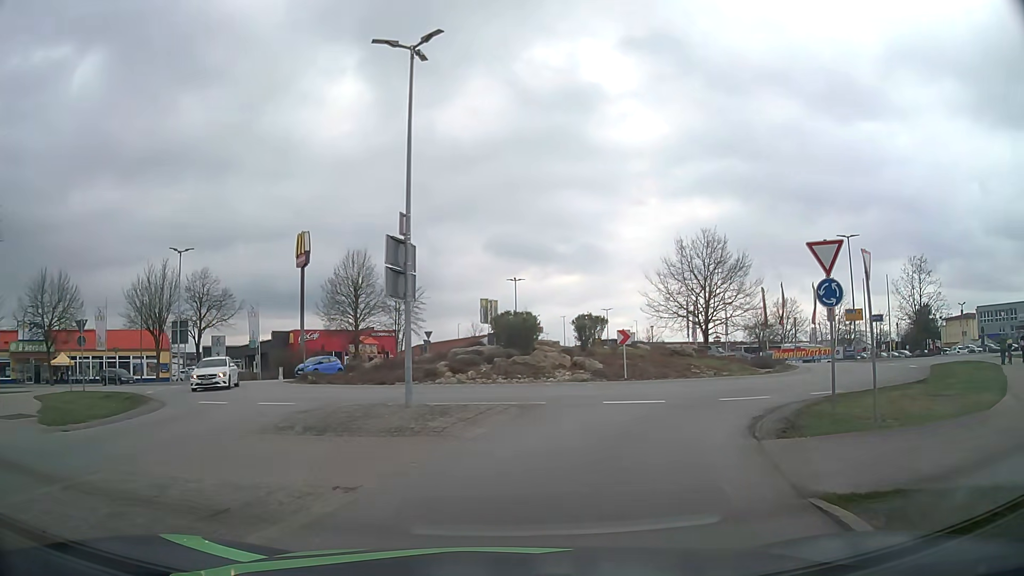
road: secondary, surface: asphalt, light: Day
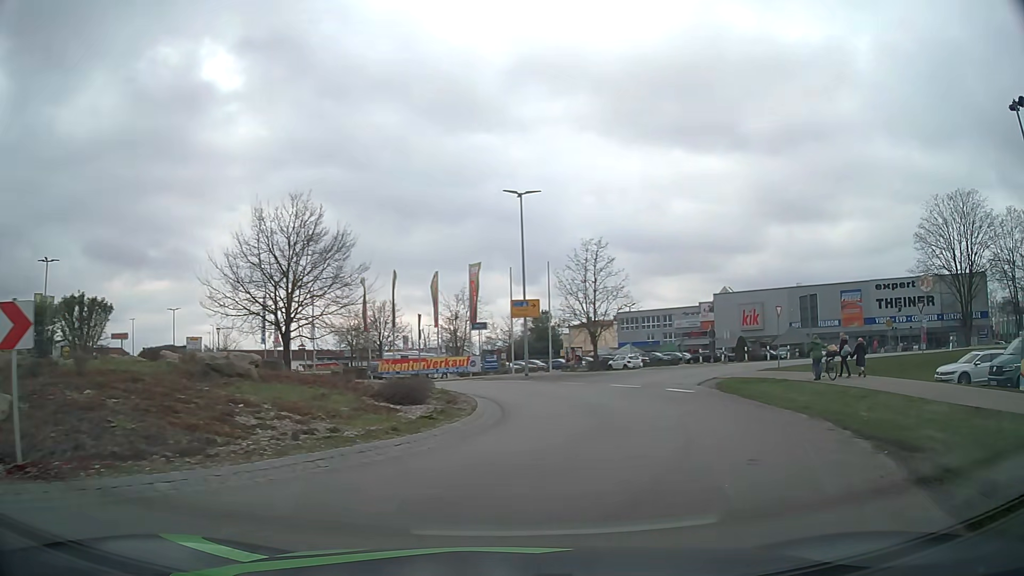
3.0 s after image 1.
(+4.0, +16.3) m; +35°
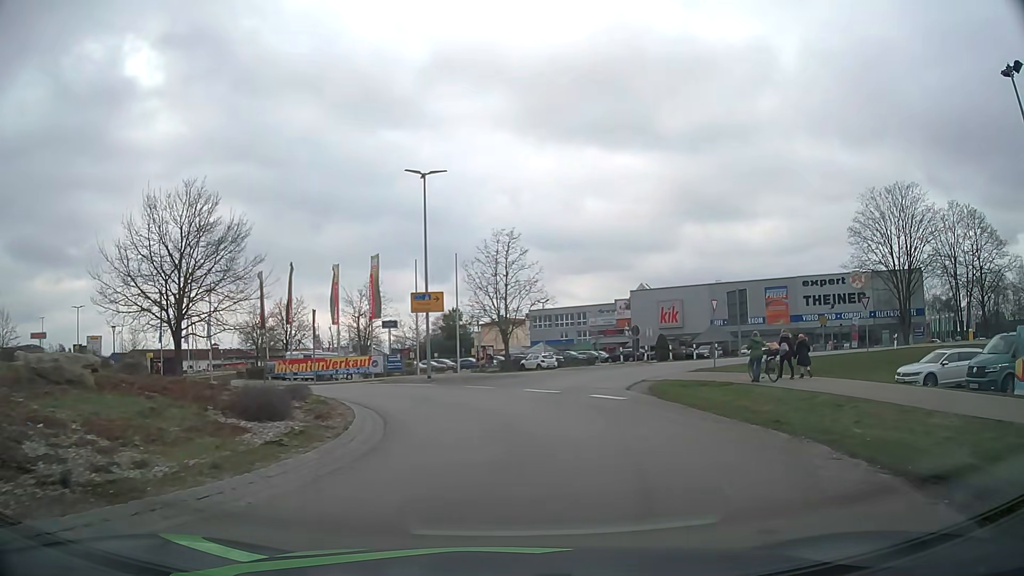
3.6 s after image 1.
(+0.2, +3.3) m; +7°
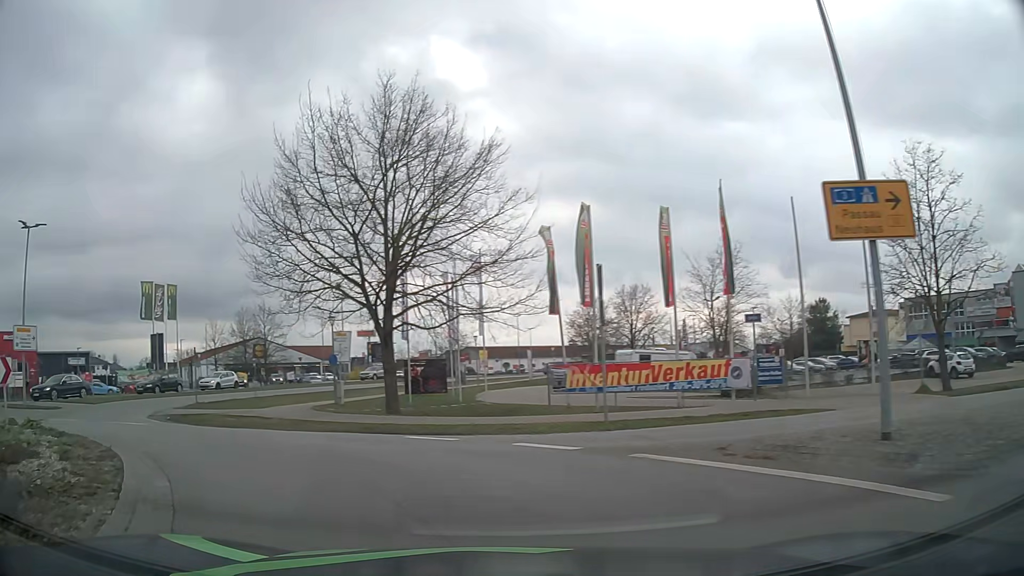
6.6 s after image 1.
(-1.9, +18.1) m; -28°
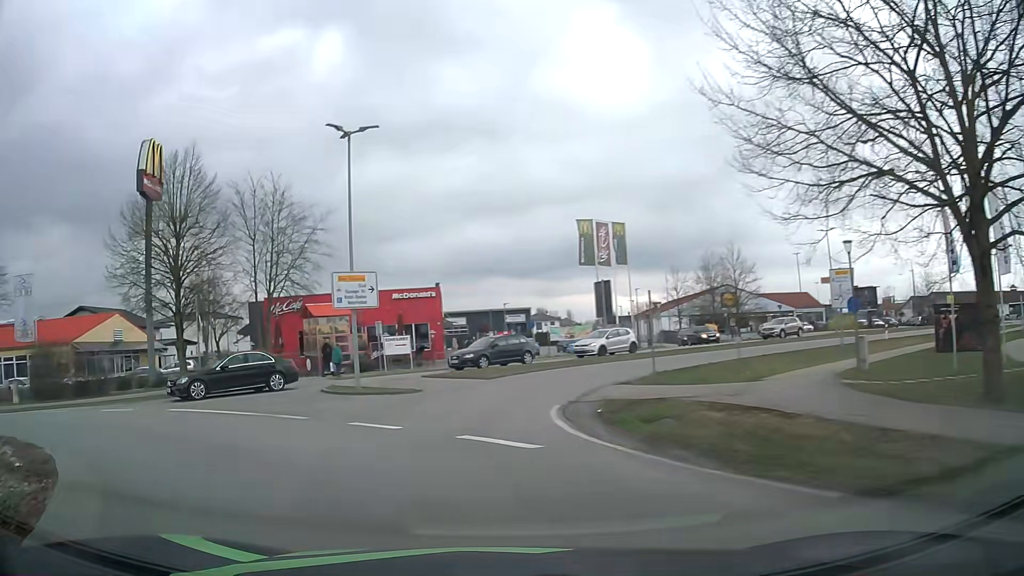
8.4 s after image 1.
(-3.8, +10.8) m; -39°
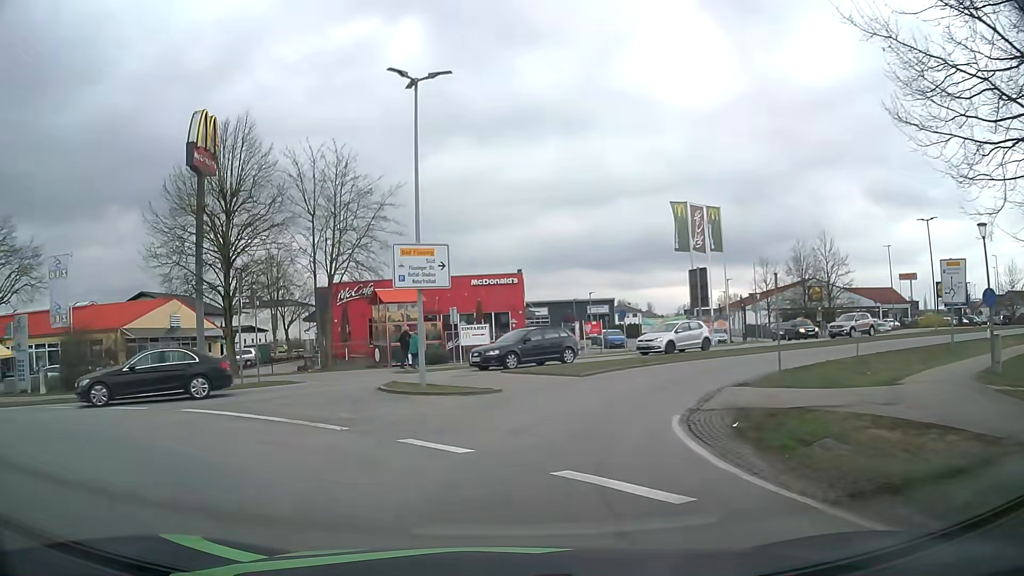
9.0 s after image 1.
(-0.3, +3.7) m; -8°
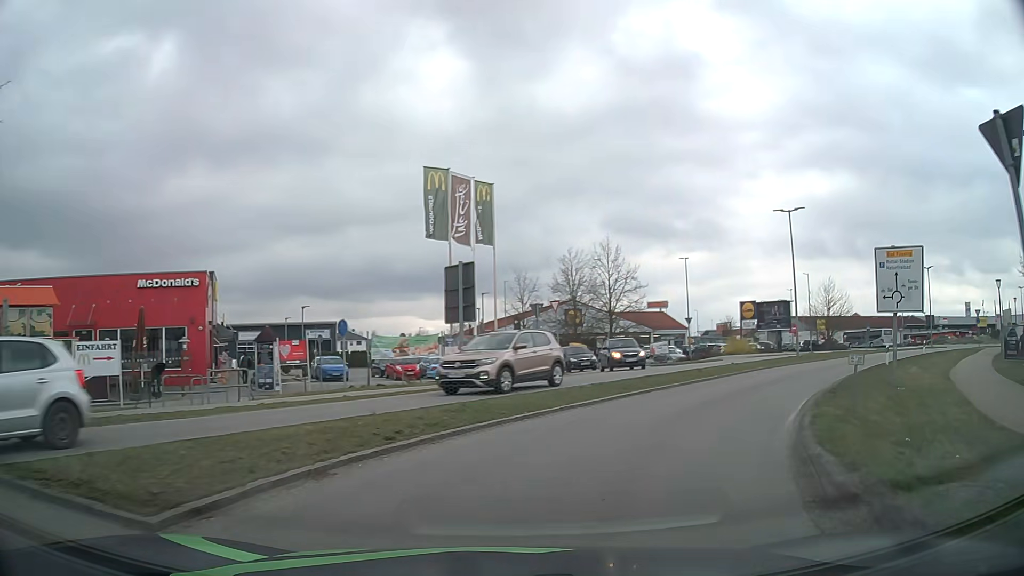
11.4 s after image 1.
(+1.8, +15.0) m; +21°
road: tertiary
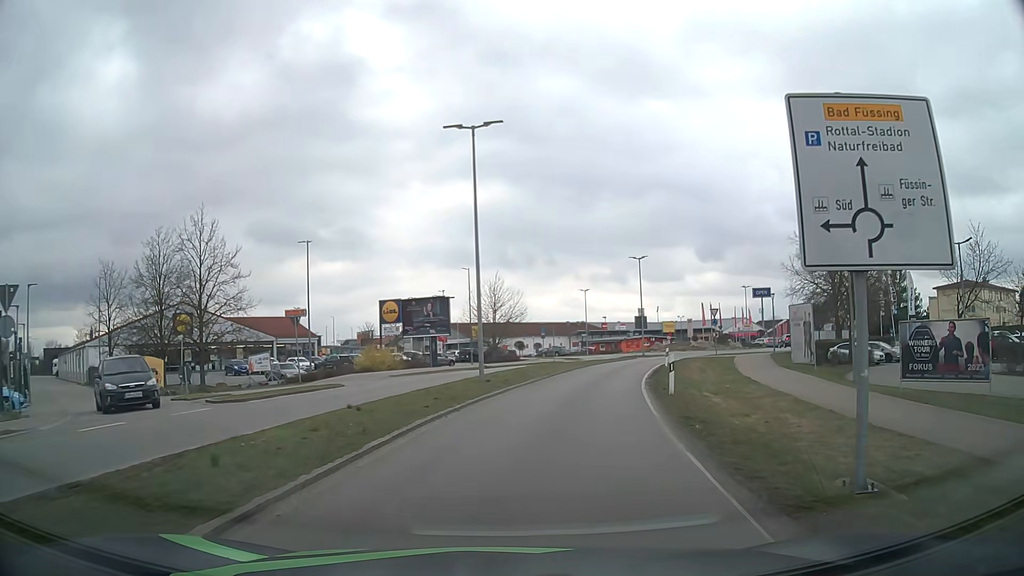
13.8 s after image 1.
(+5.3, +15.9) m; +31°
(+1, +10) (+2, +20) (+4, +30) (+7, +39) (+11, +49) (+16, +57) (+24, +63) (+31, +69) (+32, +79) (+25, +86) m
